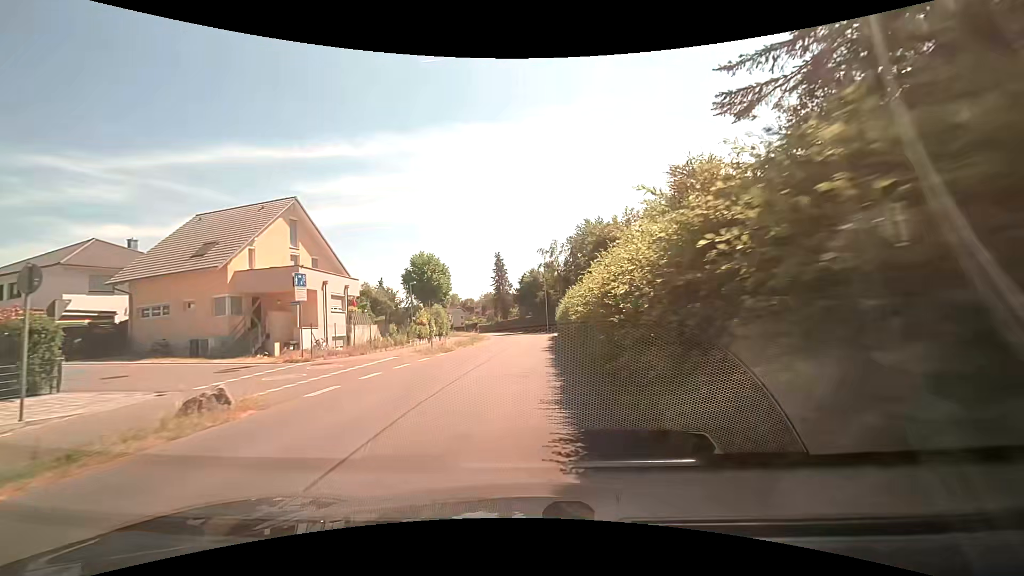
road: tertiary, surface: asphalt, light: Day
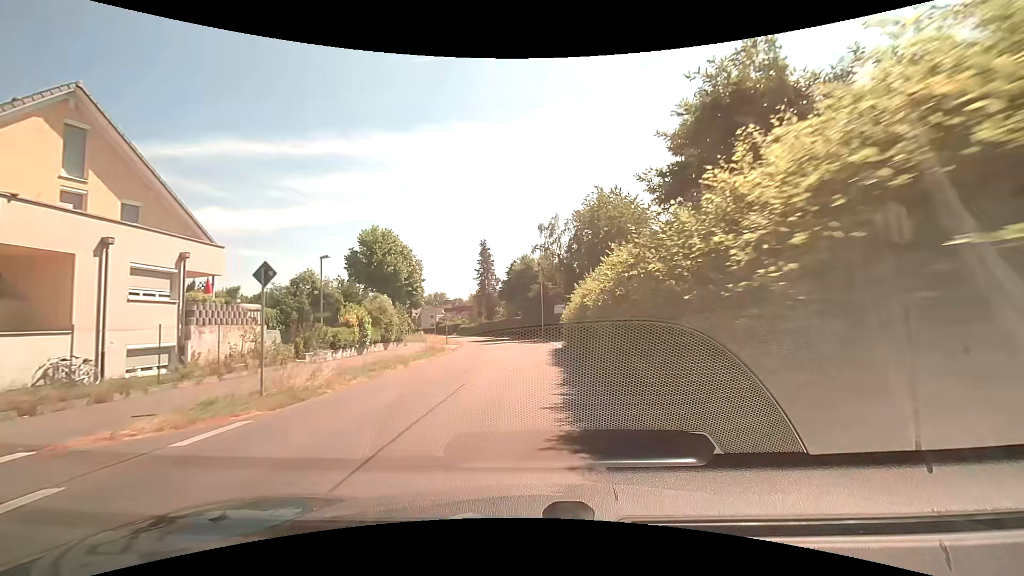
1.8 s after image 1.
(+0.4, +16.0) m; +2°
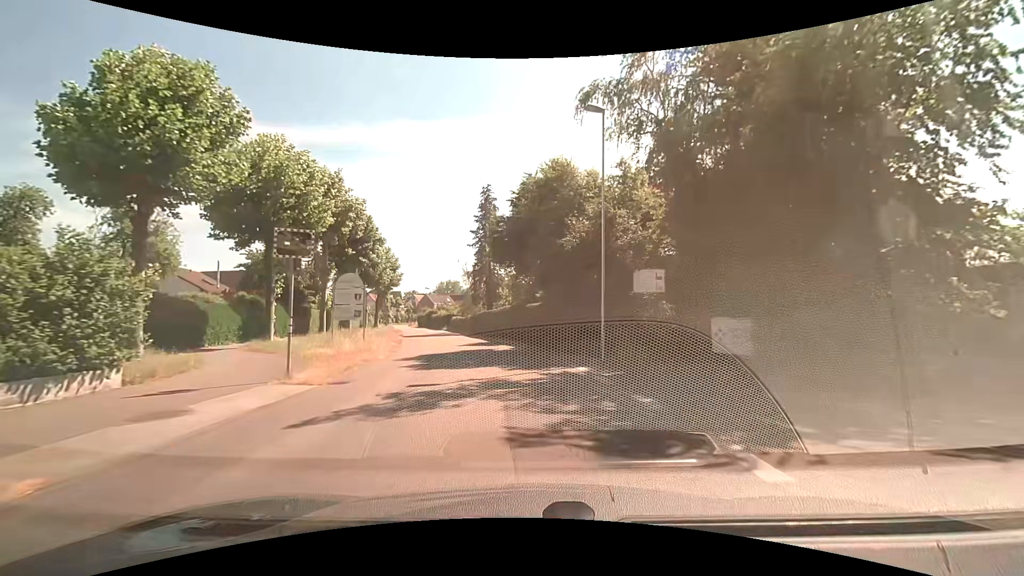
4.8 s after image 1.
(-0.5, +28.8) m; -2°
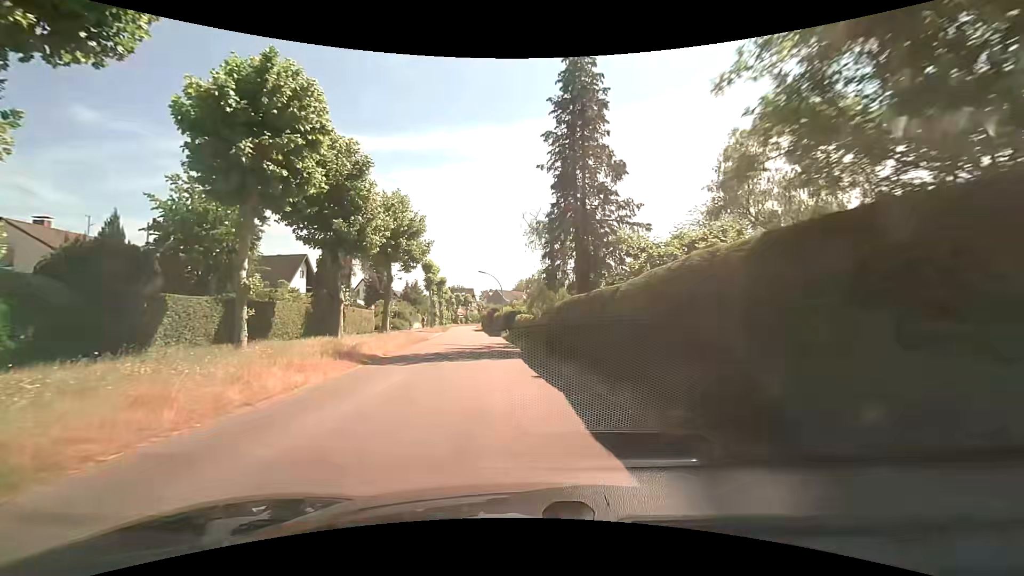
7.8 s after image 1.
(-2.6, +26.7) m; -10°
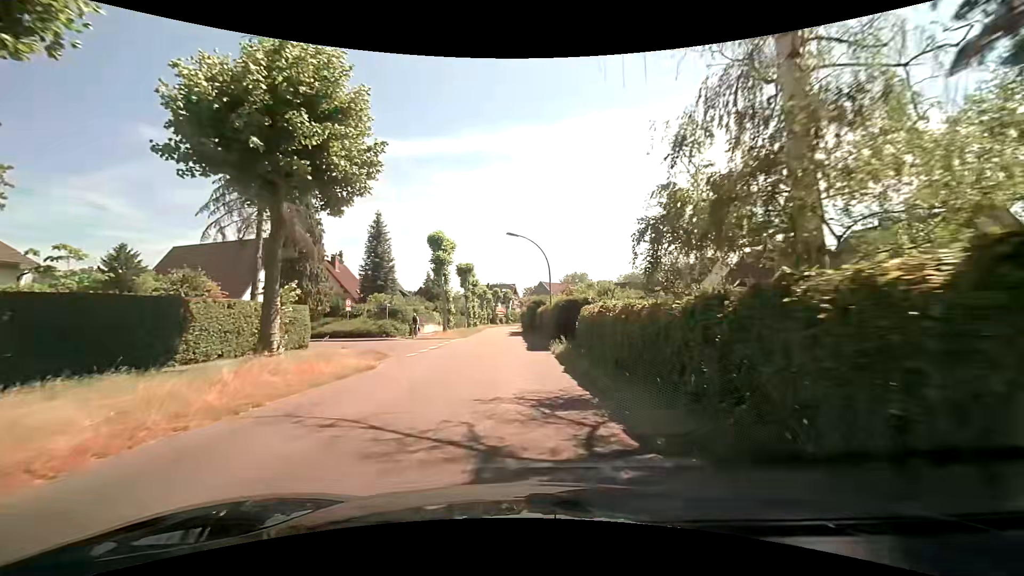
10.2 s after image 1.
(-1.1, +21.5) m; -5°
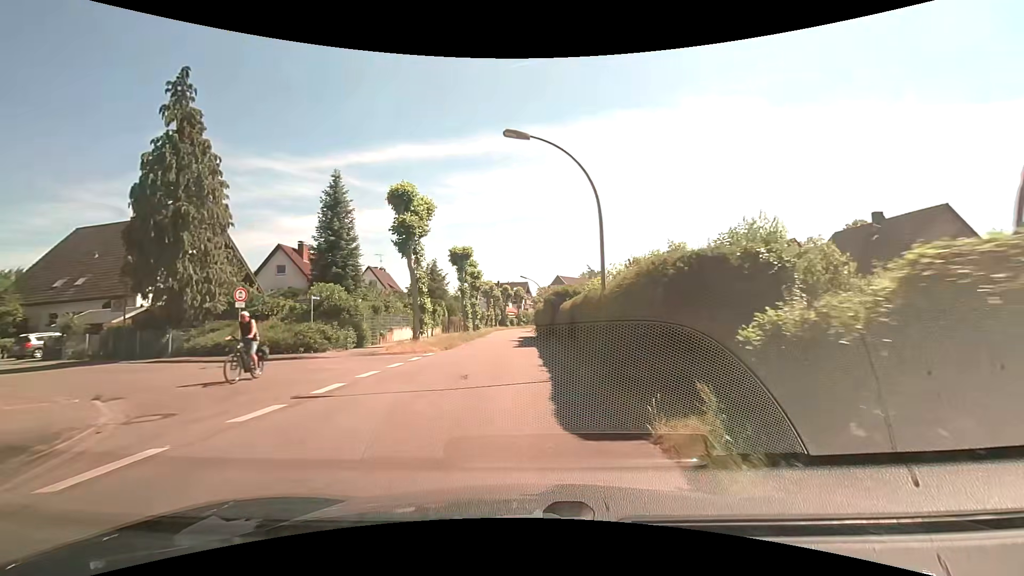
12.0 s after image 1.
(-0.3, +15.6) m; -2°
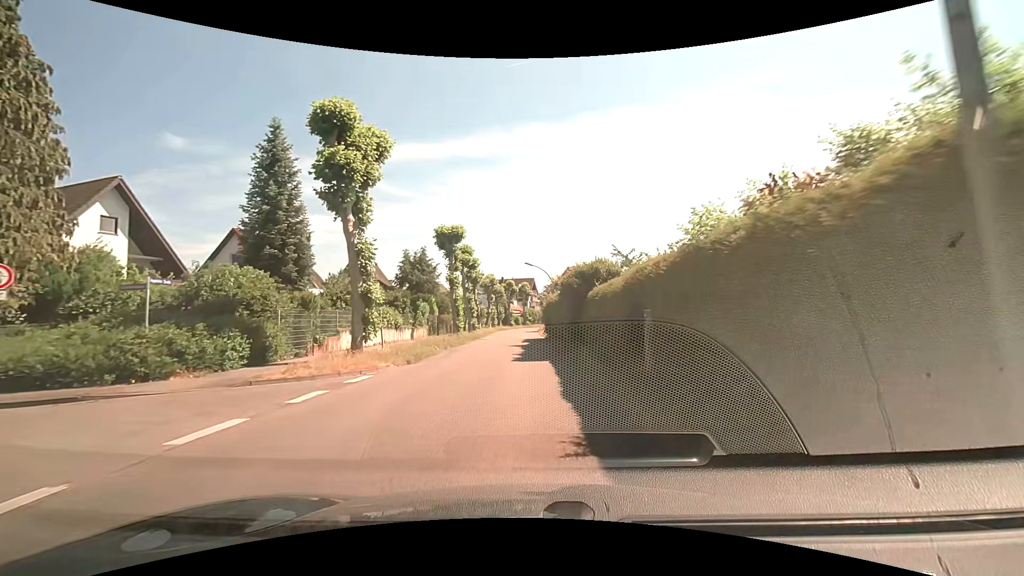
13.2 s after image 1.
(0.0, +10.3) m; 0°
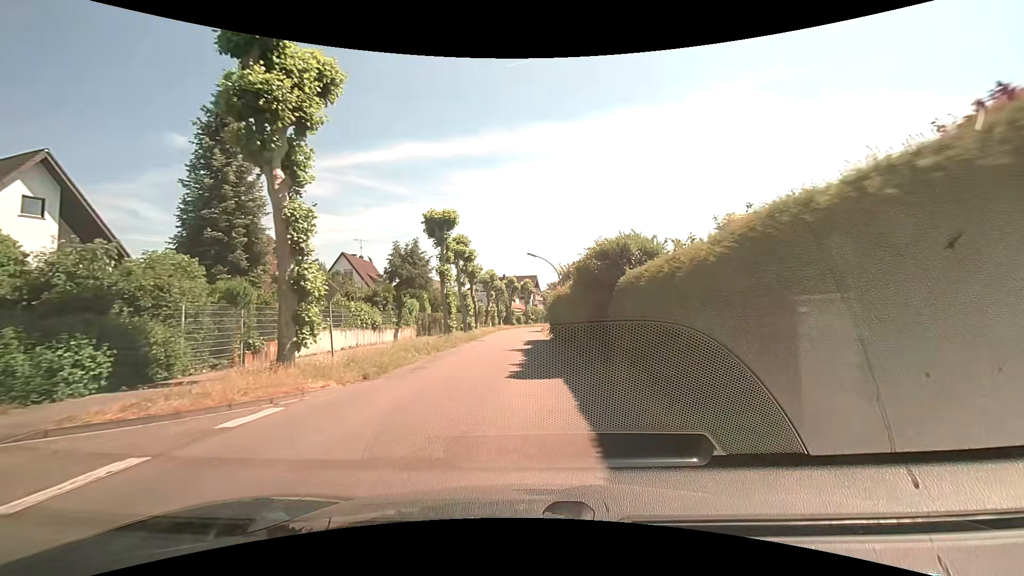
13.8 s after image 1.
(0.0, +5.2) m; 0°
(0, +10) (0, +20) (0, +30) (0, +40) (0, +50) (0, +60) (0, +70) (+1, +80) (+2, +90) (+4, +100) m
